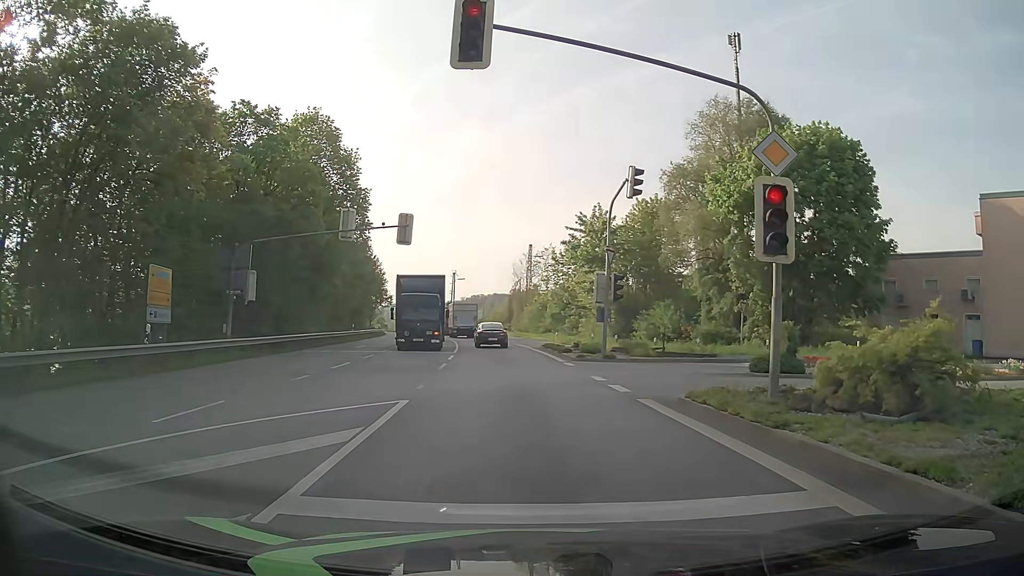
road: primary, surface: asphalt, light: Day
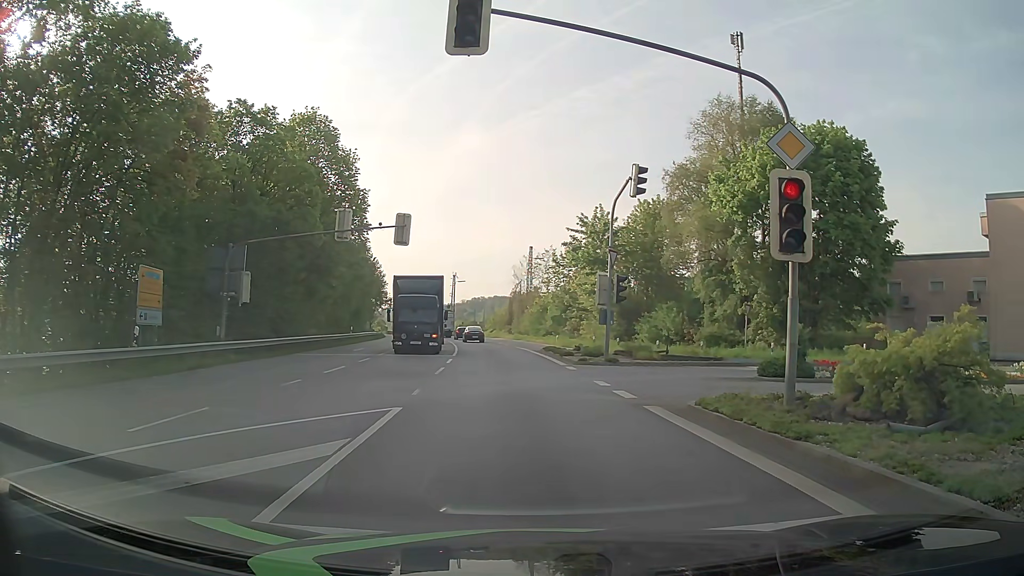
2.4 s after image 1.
(0.0, +0.7) m; 0°
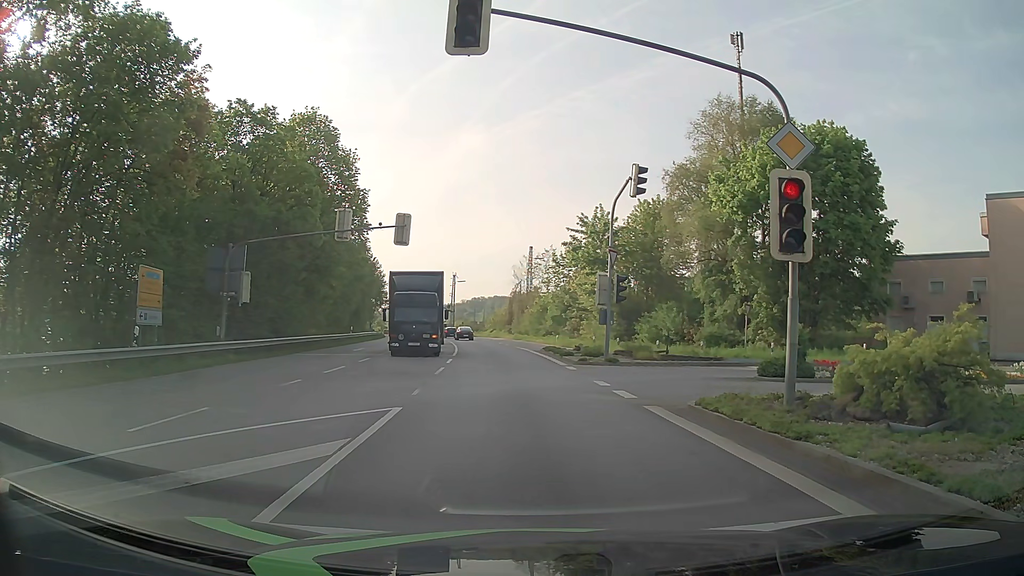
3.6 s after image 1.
(0.0, 0.0) m; 0°
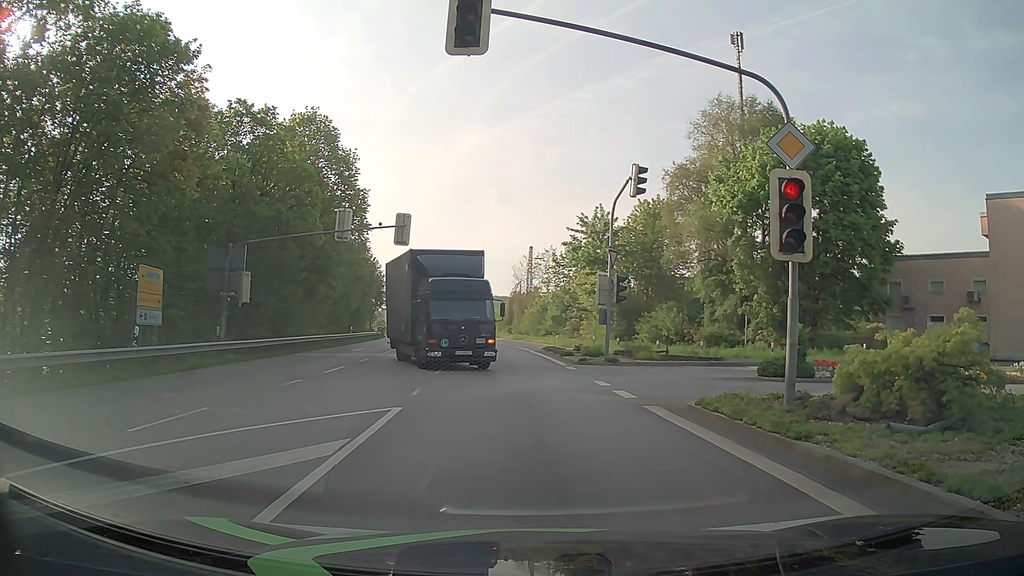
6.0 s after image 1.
(0.0, 0.0) m; 0°
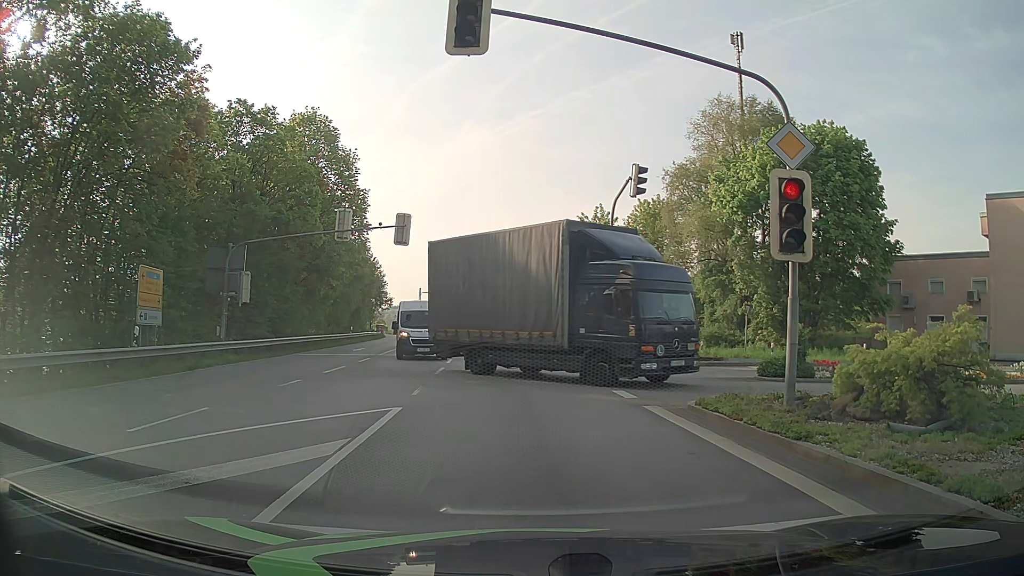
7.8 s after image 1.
(0.0, 0.0) m; 0°
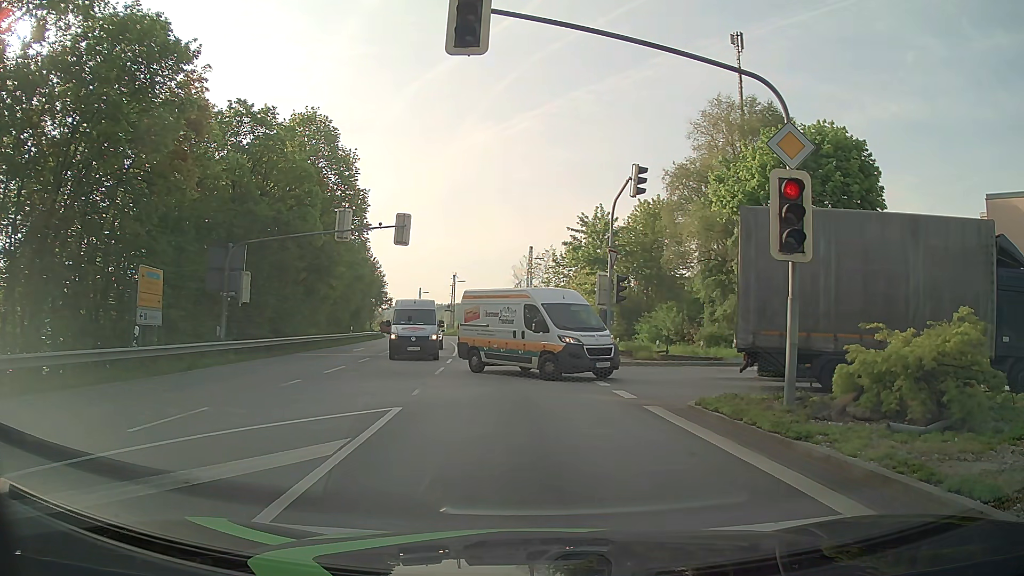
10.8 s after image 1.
(0.0, 0.0) m; 0°
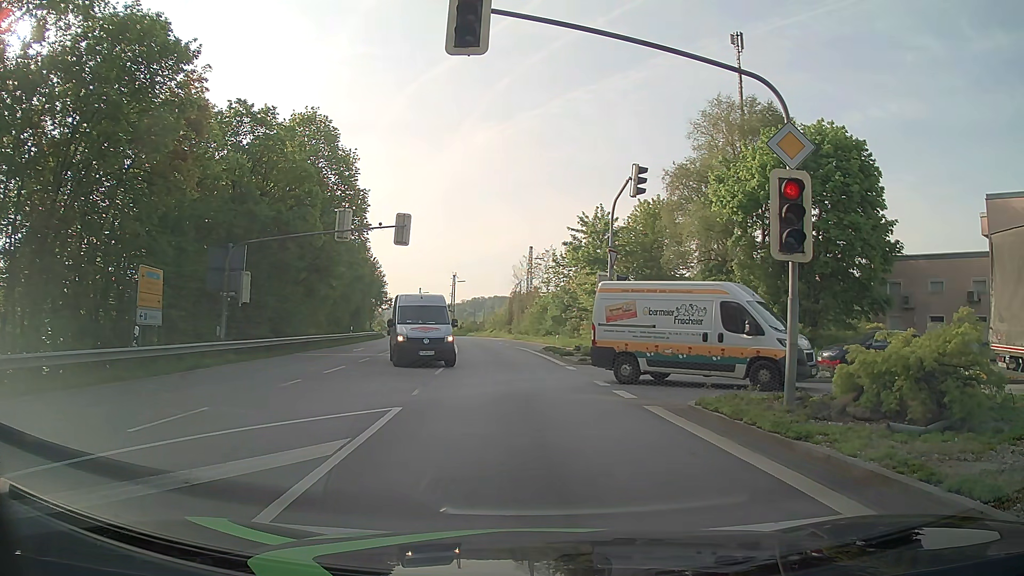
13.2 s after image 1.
(0.0, 0.0) m; 0°
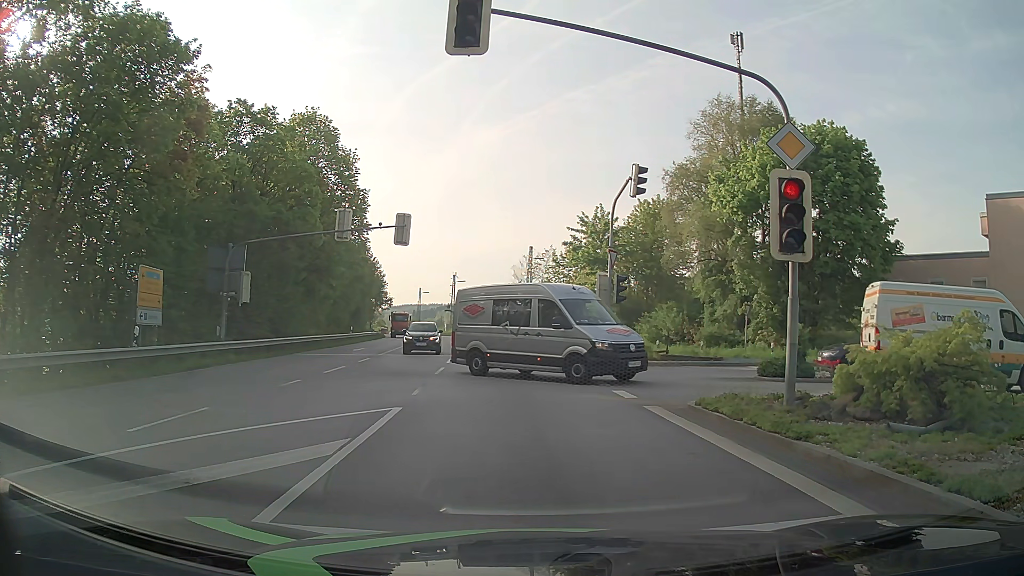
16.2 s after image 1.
(0.0, 0.0) m; 0°
(-1, +10) (-1, +20) (-3, +30) (-4, +40) (-5, +50) (-7, +60) (-9, +69) (-11, +79) (-14, +89) (-16, +98) m
